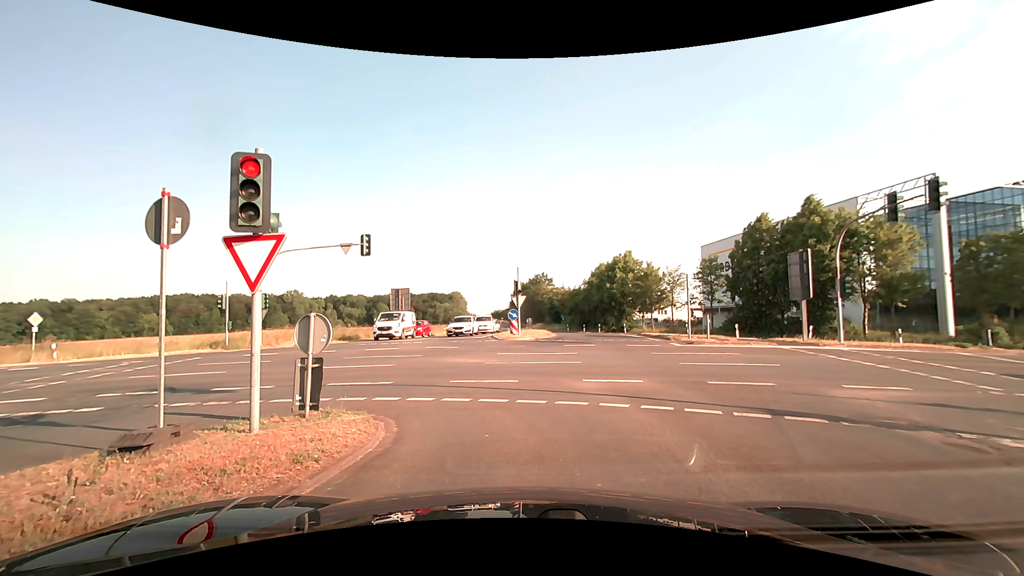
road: secondary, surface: asphalt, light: Day
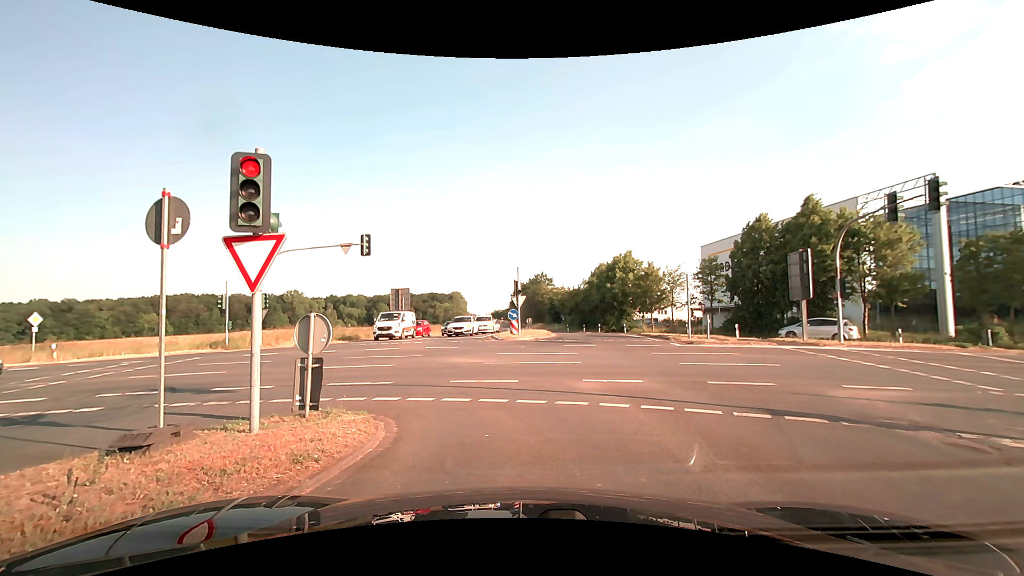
(0.0, 0.0) m; 0°
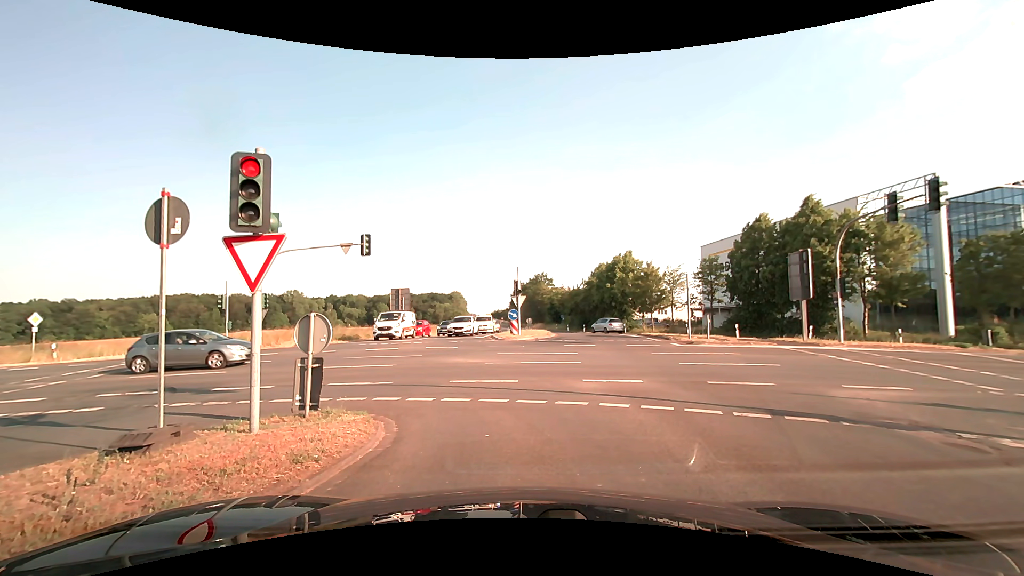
(0.0, 0.0) m; 0°
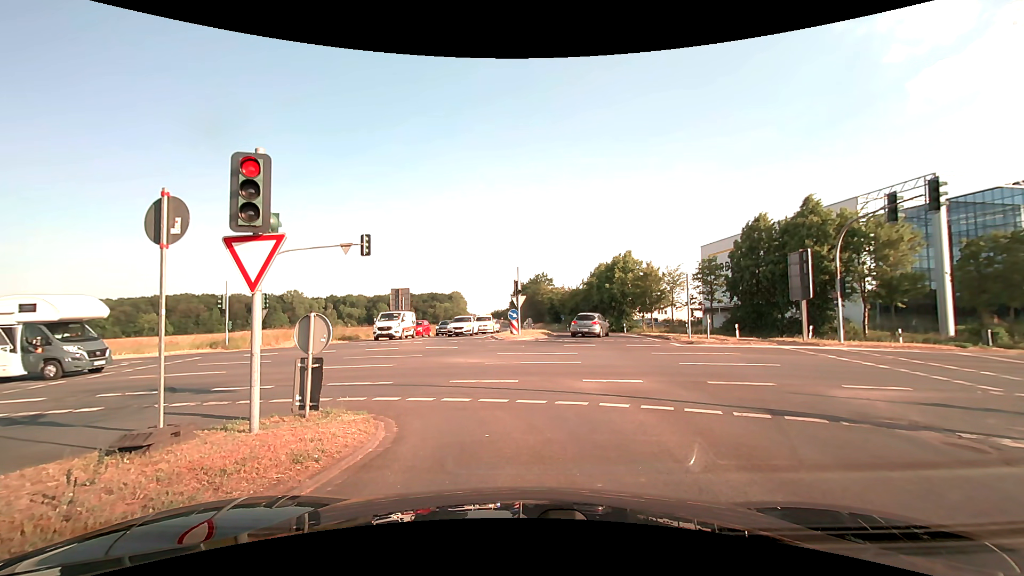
(0.0, 0.0) m; 0°
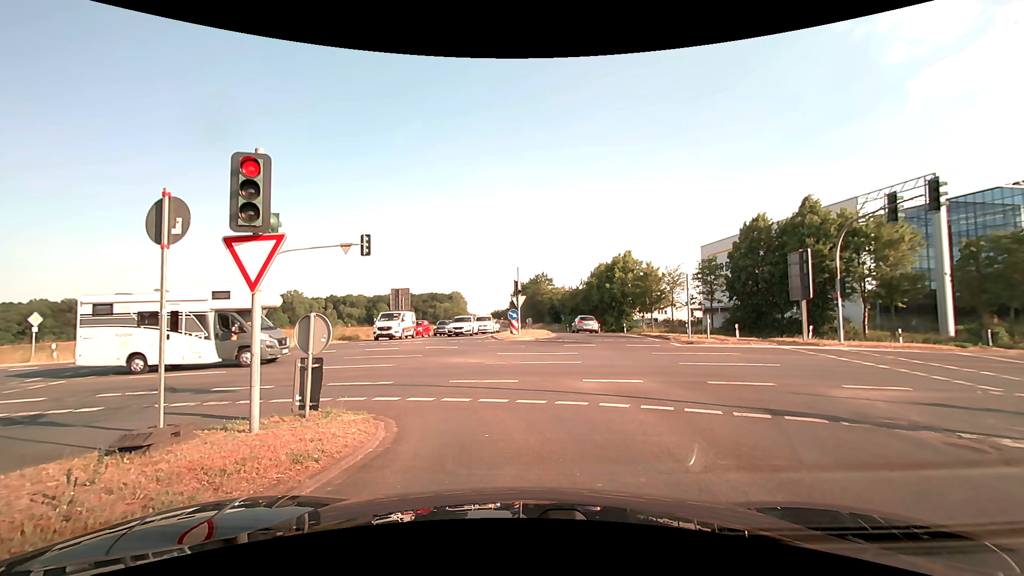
(0.0, 0.0) m; 0°
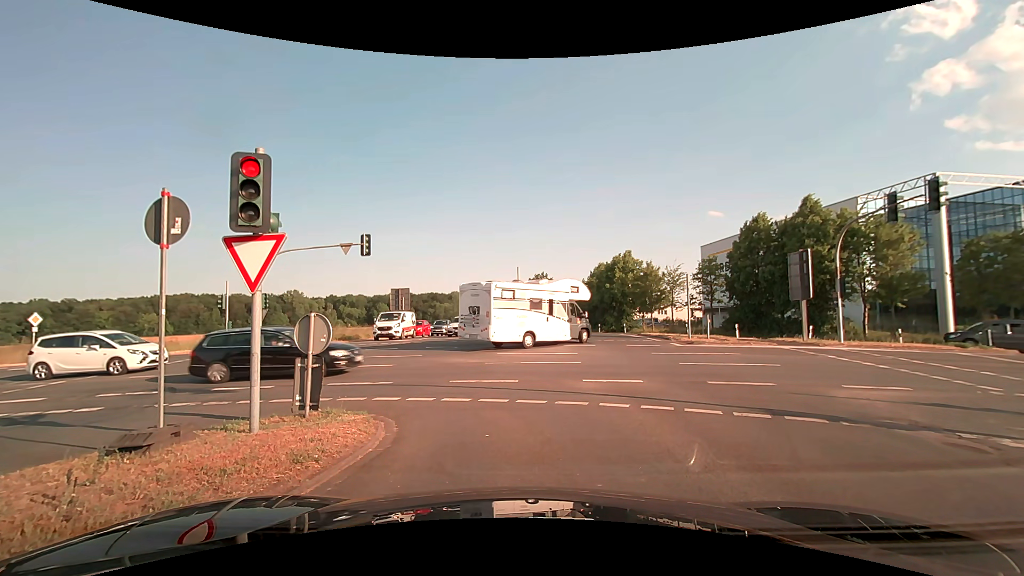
(0.0, 0.0) m; 0°
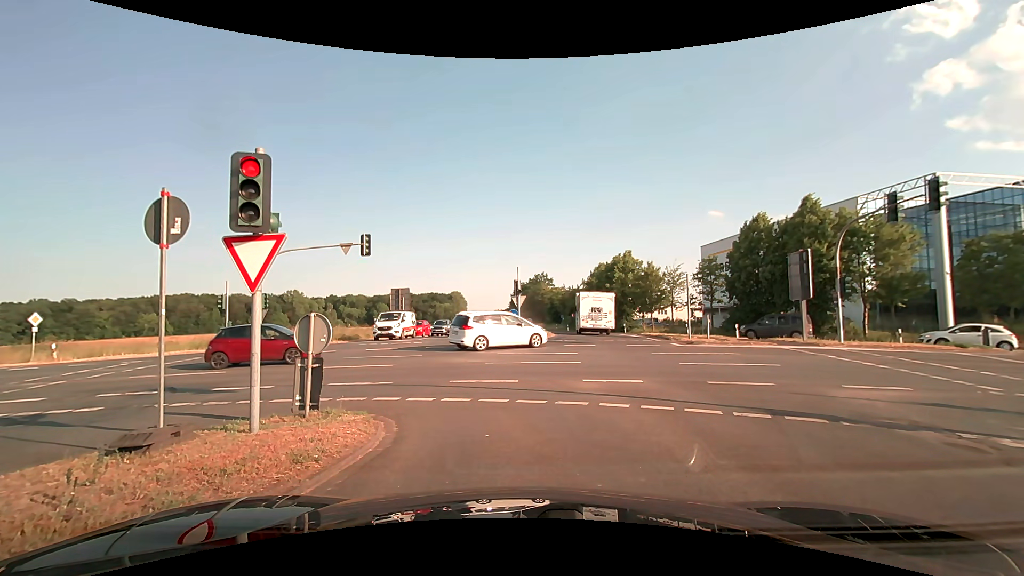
(0.0, 0.0) m; 0°
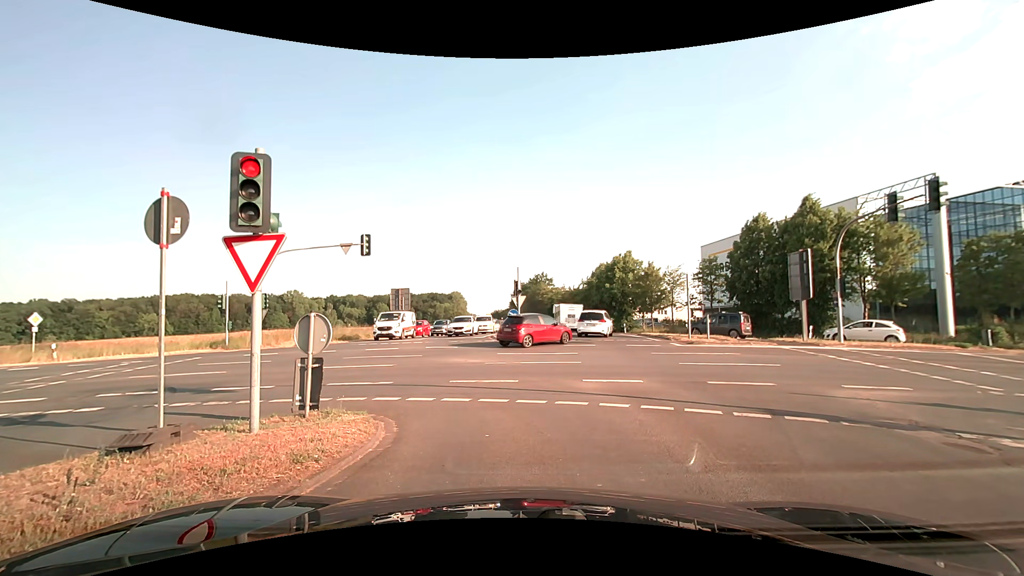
(0.0, 0.0) m; 0°
(0, +10) (-5, +19) (-13, +24) (-23, +26) (-33, +26) (-43, +27) (-53, +28) (-63, +28) (-73, +29) (-83, +29) m
